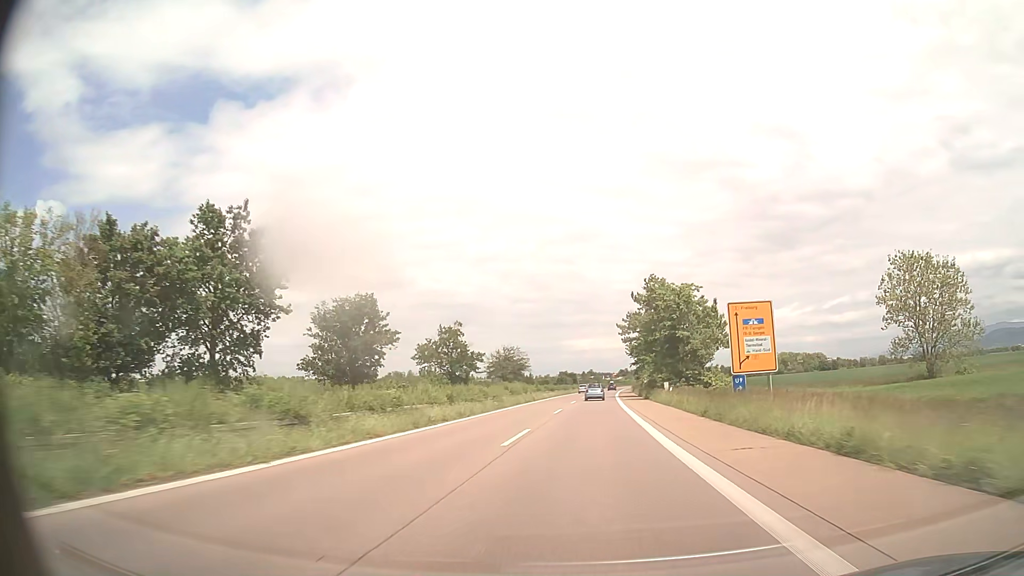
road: trunk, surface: asphalt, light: Day
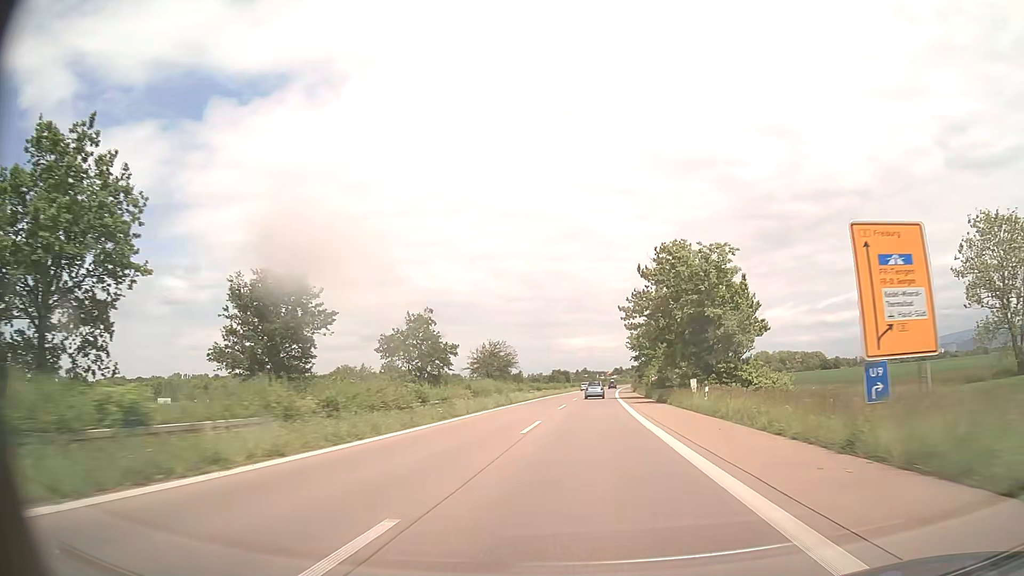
(+0.1, +14.9) m; +1°
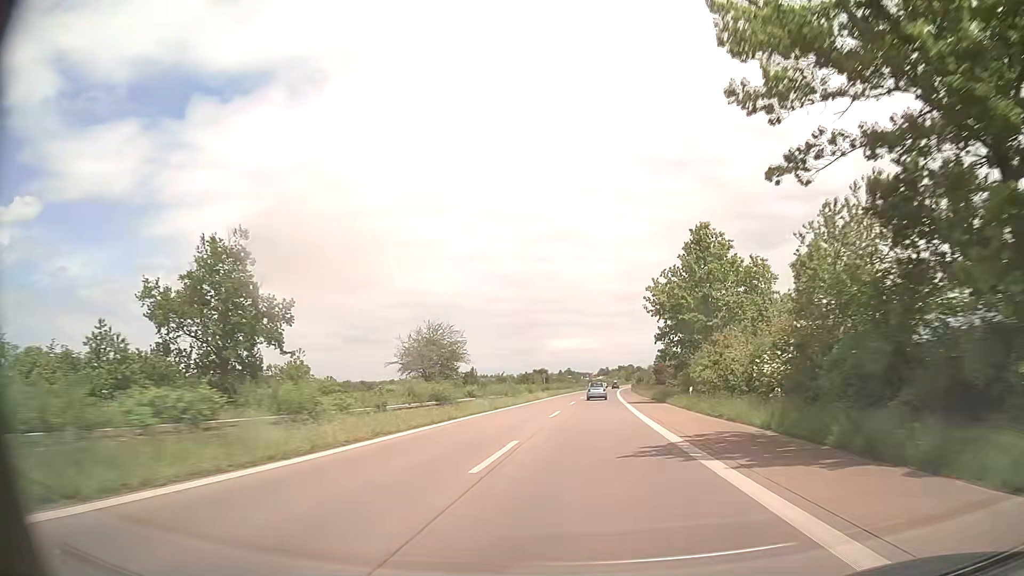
(+0.5, +44.8) m; +1°
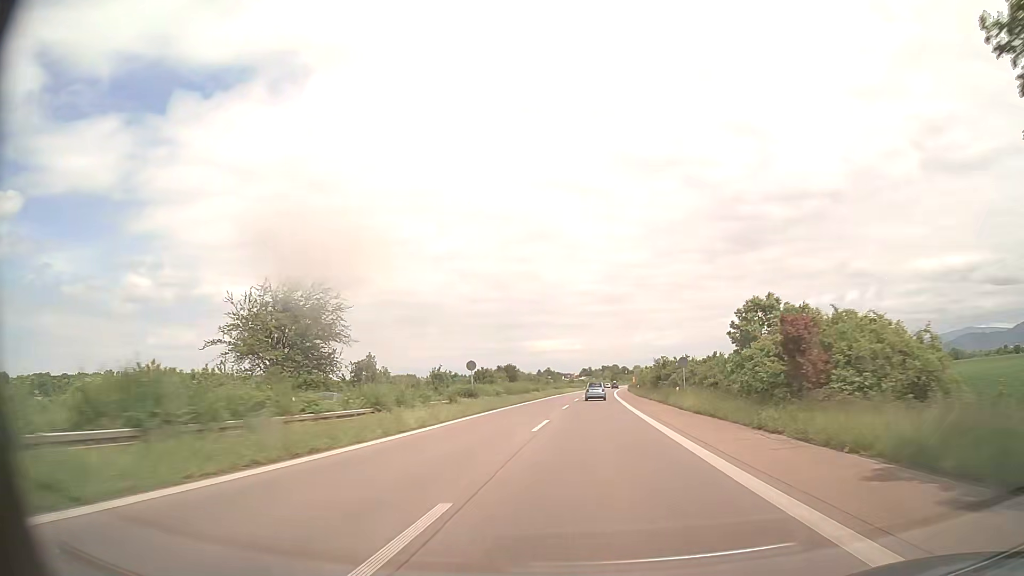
(+0.5, +44.9) m; +2°
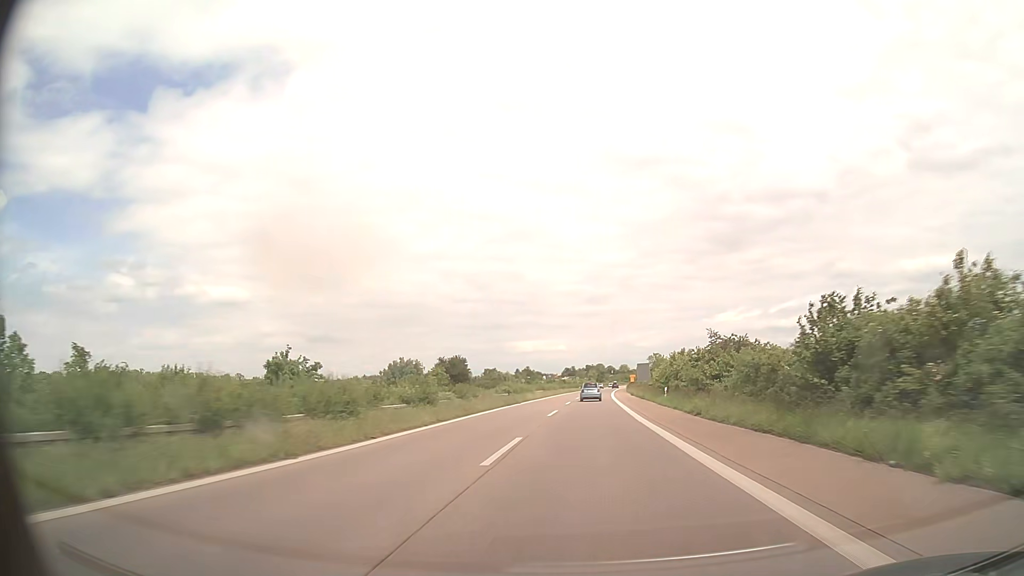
(+0.6, +44.7) m; +1°
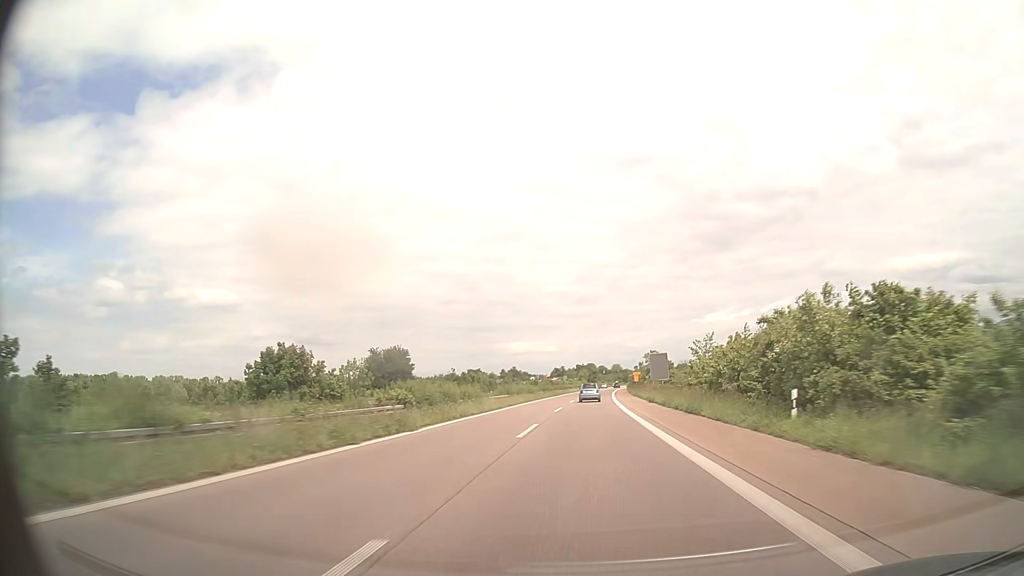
(+0.2, +29.7) m; +1°
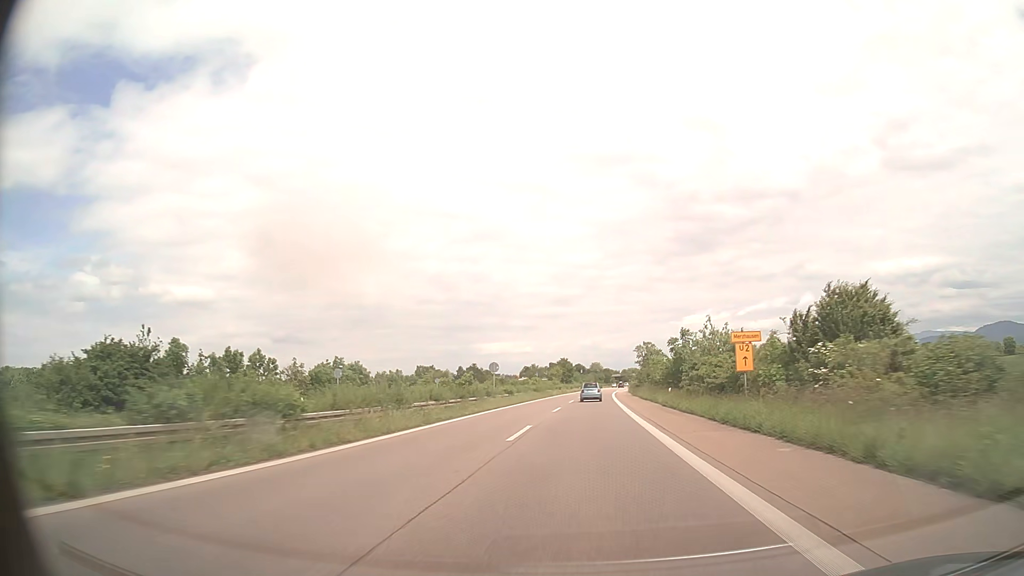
(+1.4, +73.8) m; +2°
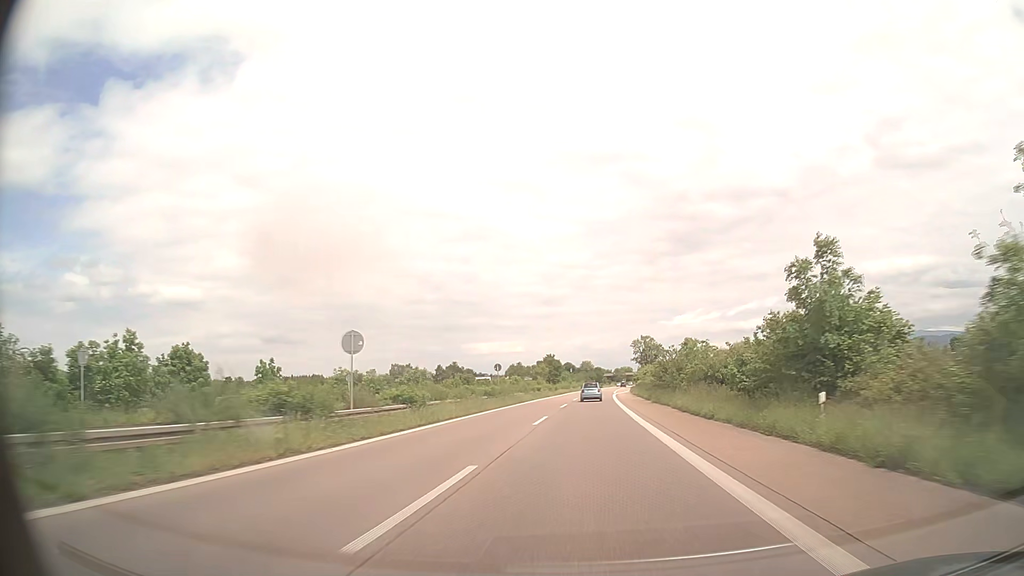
(+0.2, +29.3) m; +1°
(0, +10) (0, +20) (0, +30) (0, +40) (0, +50) (+1, +60) (+1, +70) (+1, +80) (+2, +90) (+2, +100) m
